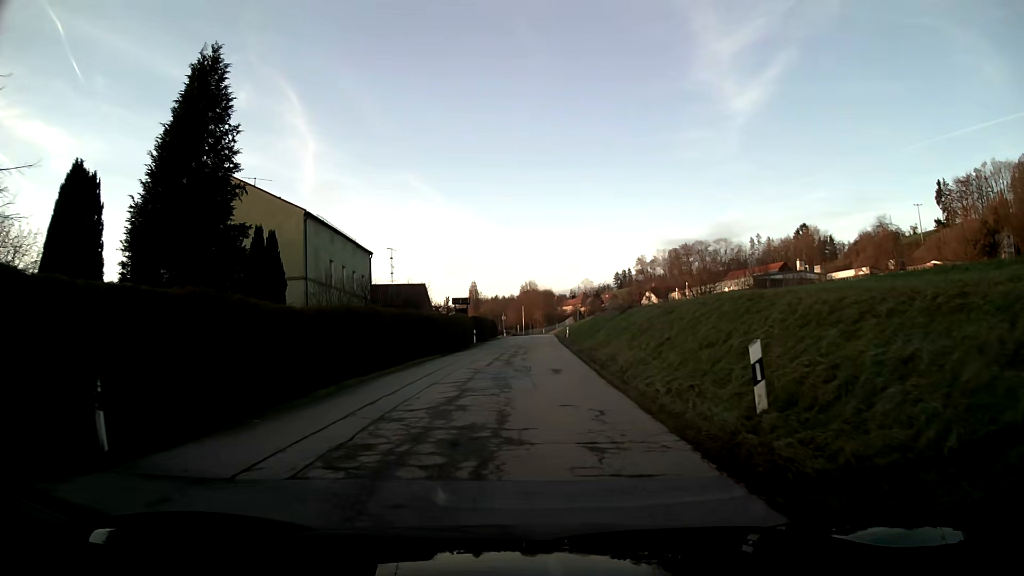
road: tertiary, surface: asphalt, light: Day
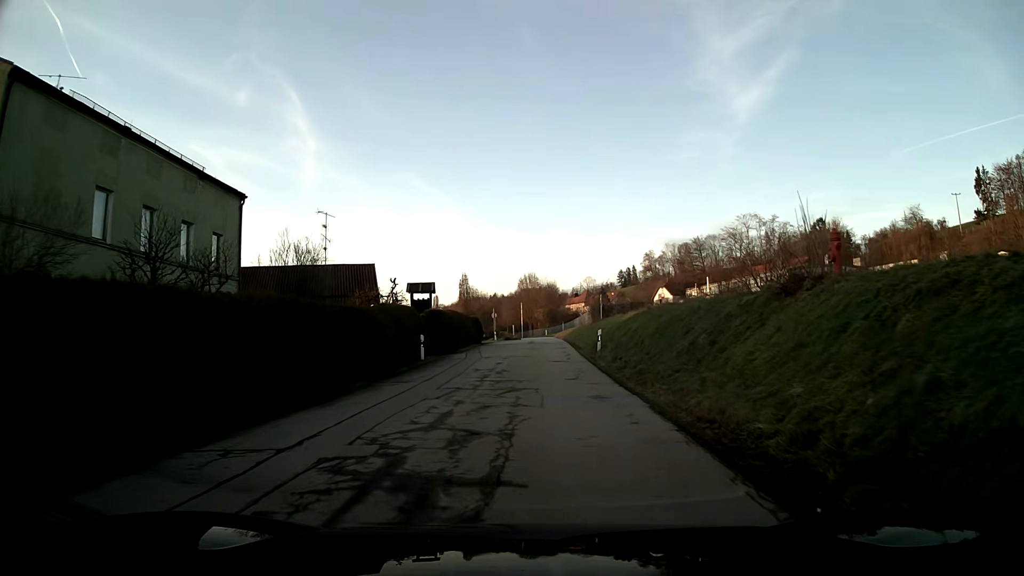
(0.0, +24.3) m; 0°
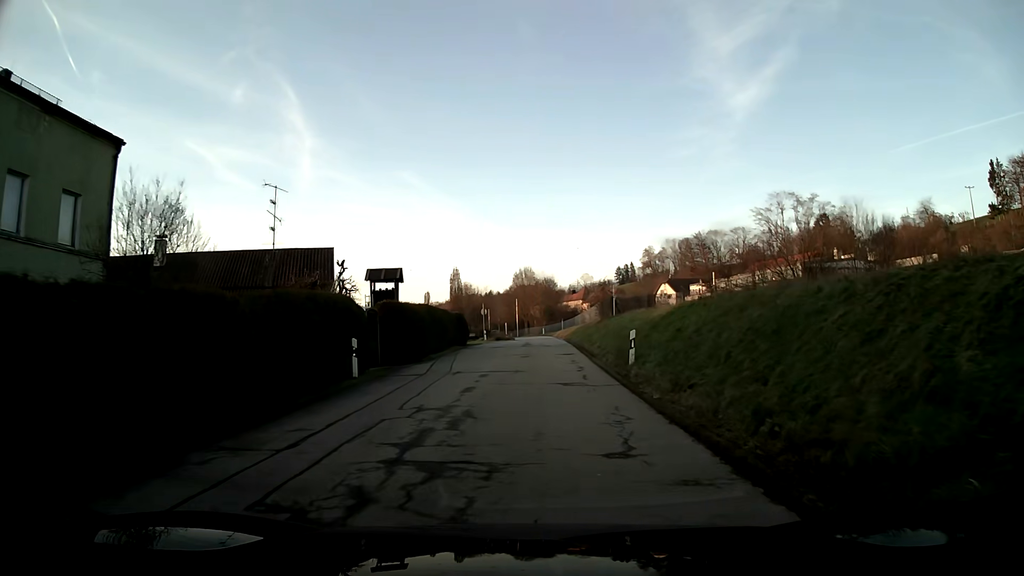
(0.0, +9.8) m; 0°
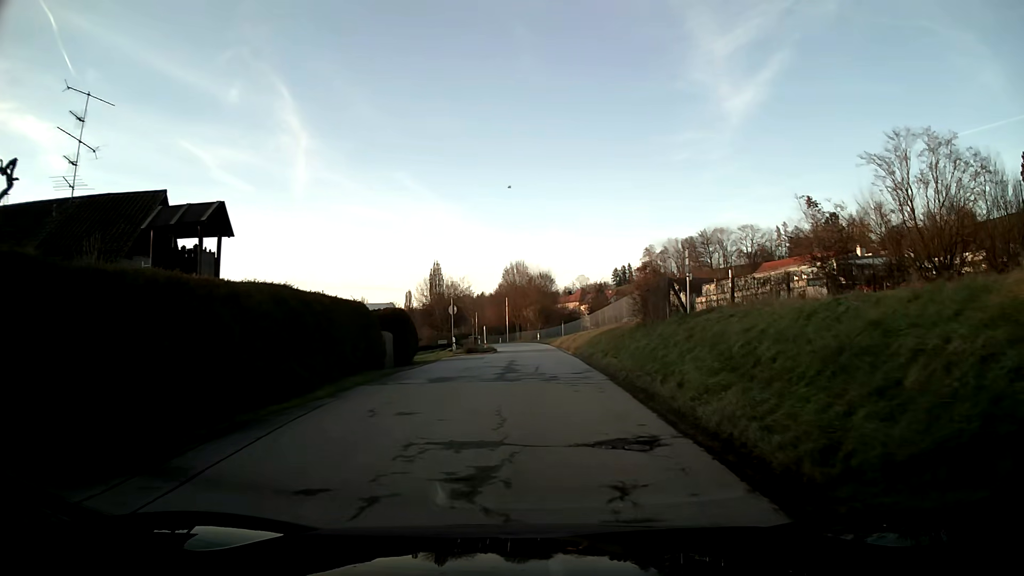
(+0.1, +19.7) m; 0°
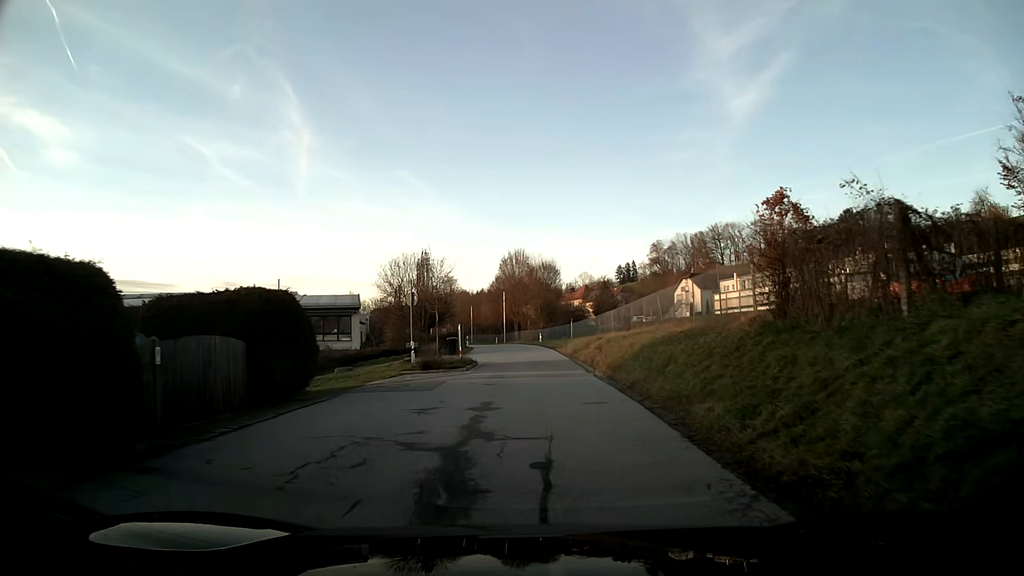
(0.0, +14.8) m; 0°
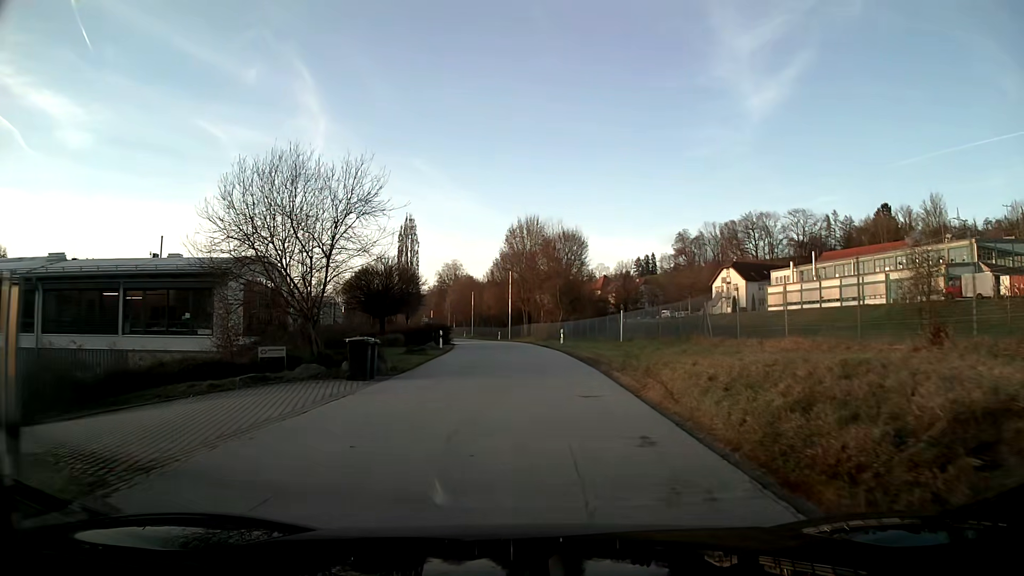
(-0.1, +25.0) m; -1°
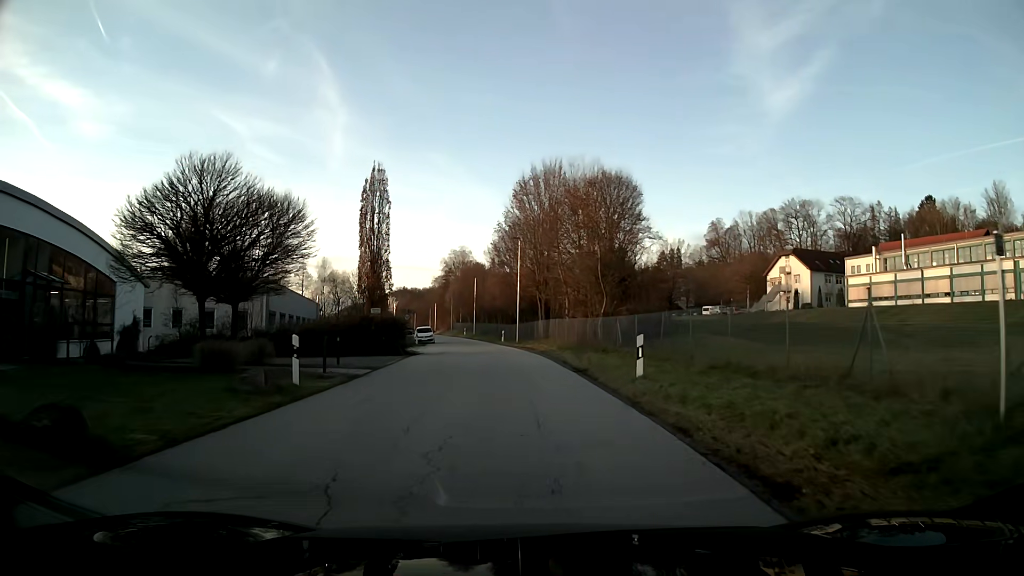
(-0.1, +25.1) m; -2°
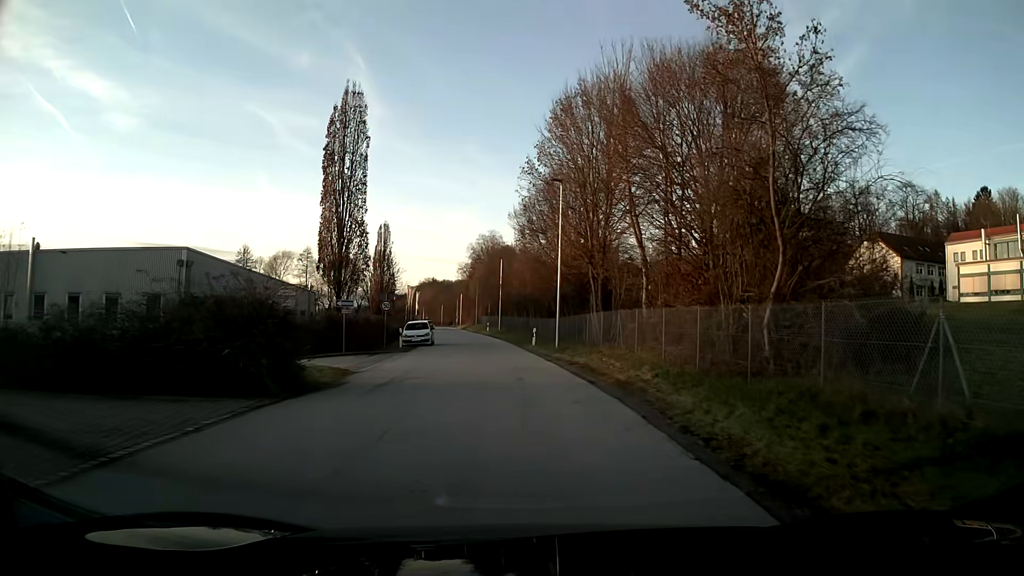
(-0.5, +19.1) m; -3°
(0, +10) (-2, +20) (-10, +24) (-20, +23) (-30, +22) (-40, +20) (-50, +19) (-60, +19) (-65, +27) (-67, +36) m
